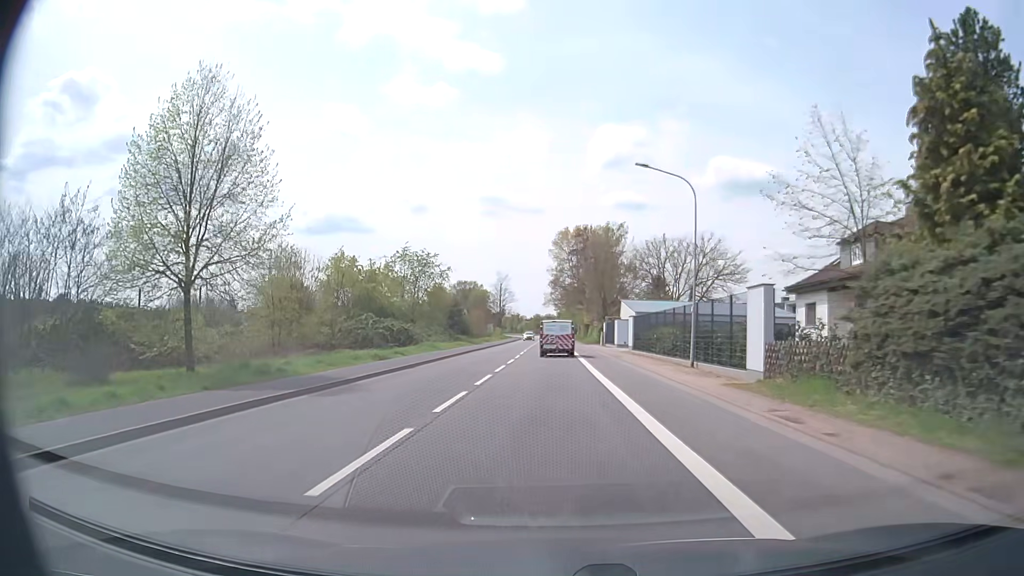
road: secondary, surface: asphalt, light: Day
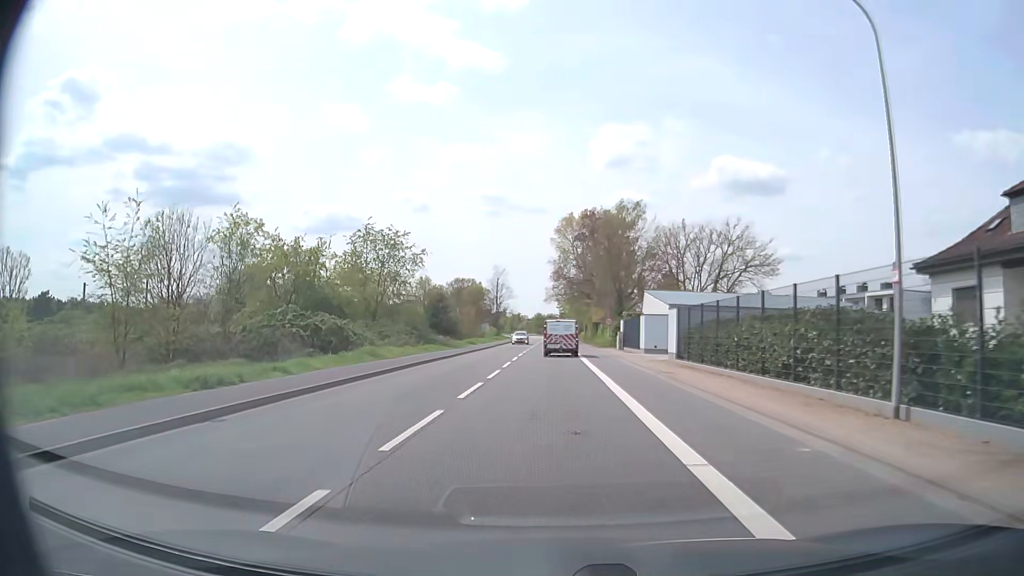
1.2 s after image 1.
(0.0, +15.8) m; +1°
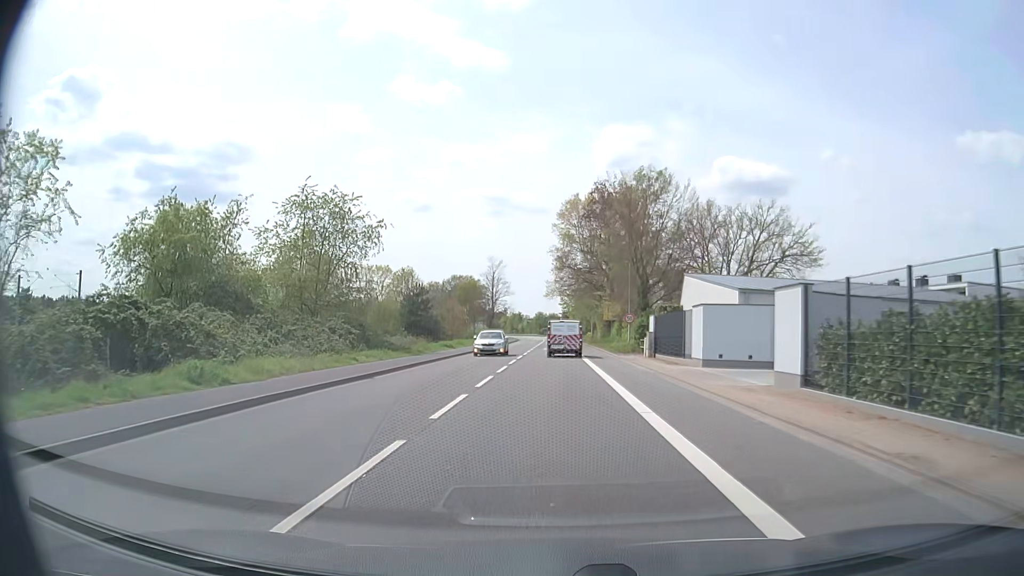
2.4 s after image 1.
(-0.2, +15.5) m; -1°
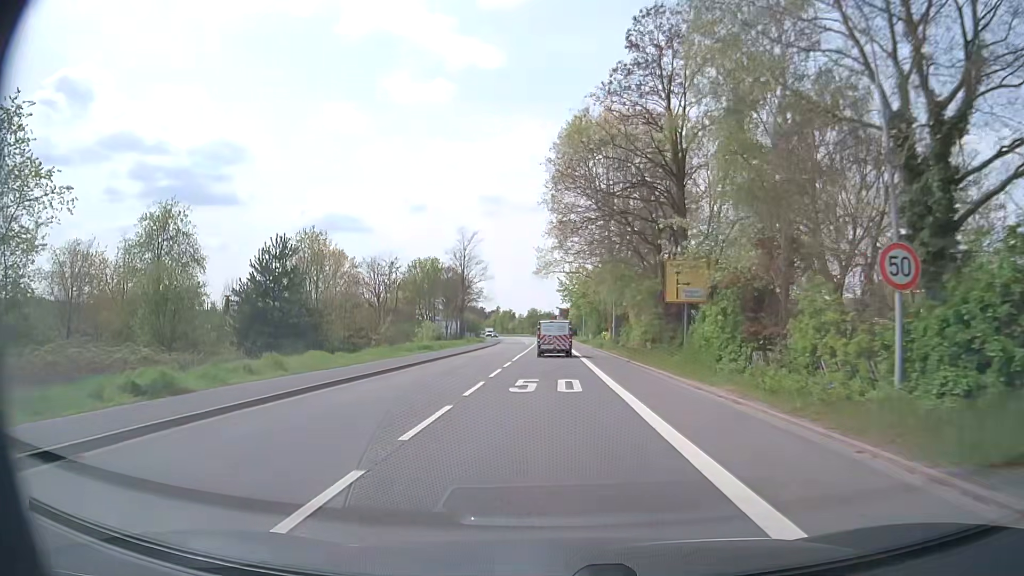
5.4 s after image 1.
(0.0, +38.3) m; +1°
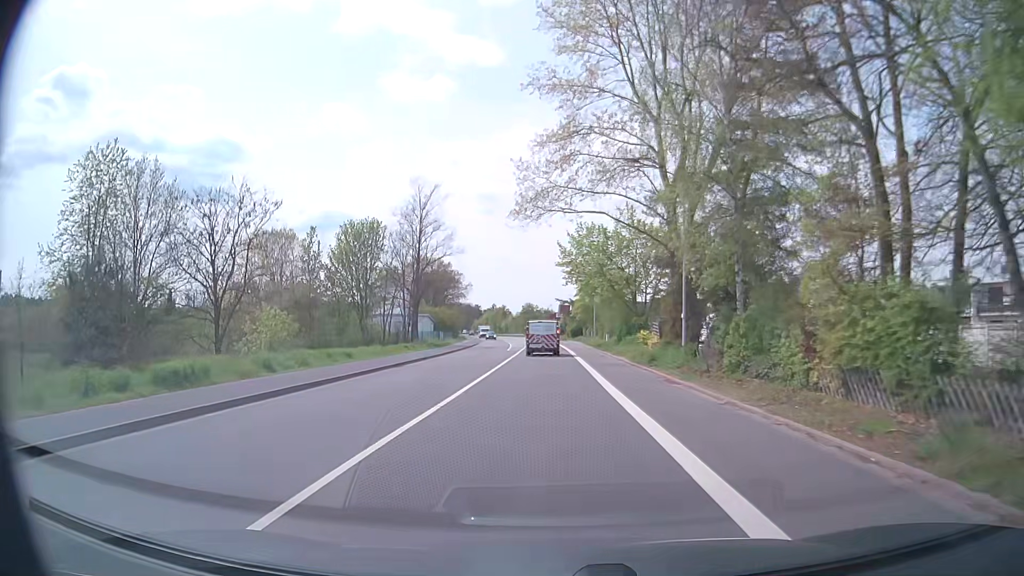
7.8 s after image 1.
(0.0, +30.6) m; 0°
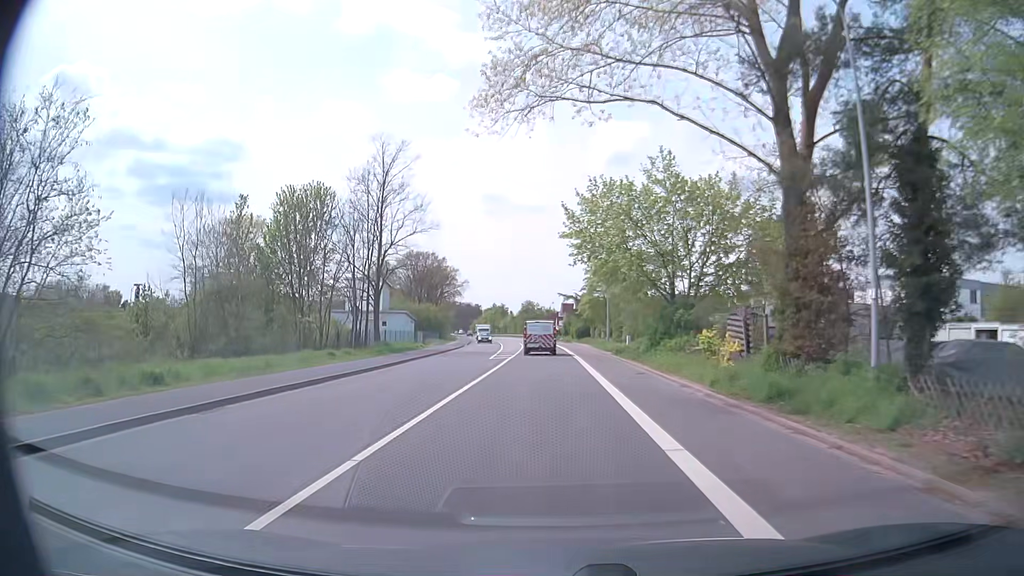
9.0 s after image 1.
(0.0, +15.2) m; 0°
(0, +10) (0, +20) (0, +30) (-1, +40) (-1, +50) (-1, +60) (-2, +70) (-2, +80) (-3, +90) (-4, +100) m
